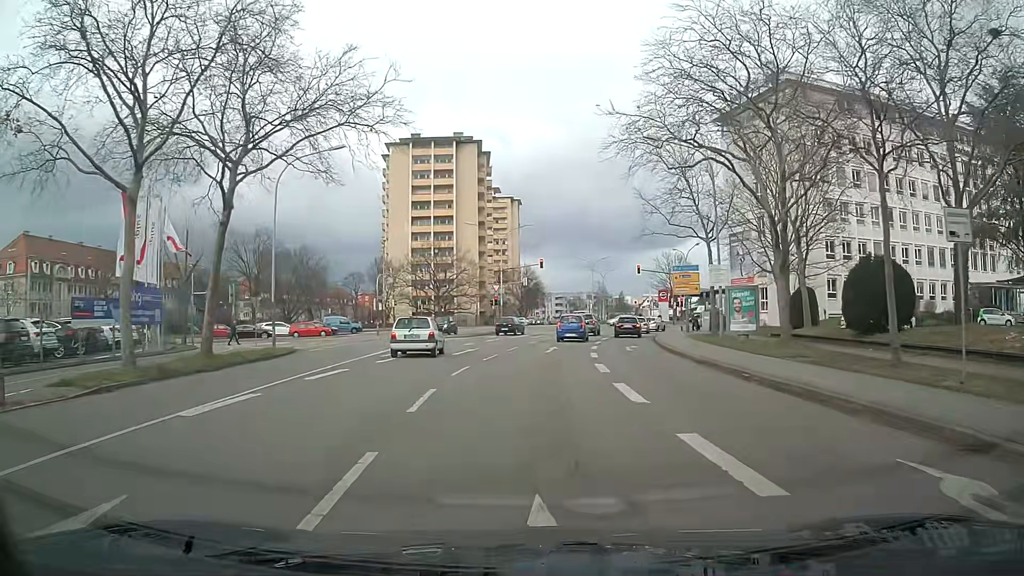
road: tertiary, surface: asphalt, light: Day
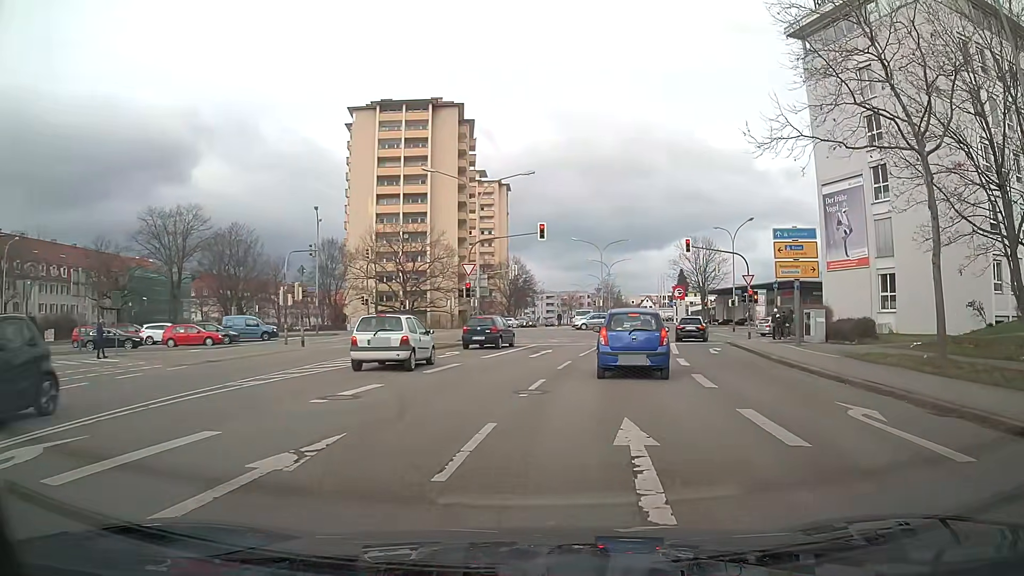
(+0.1, +21.8) m; +4°
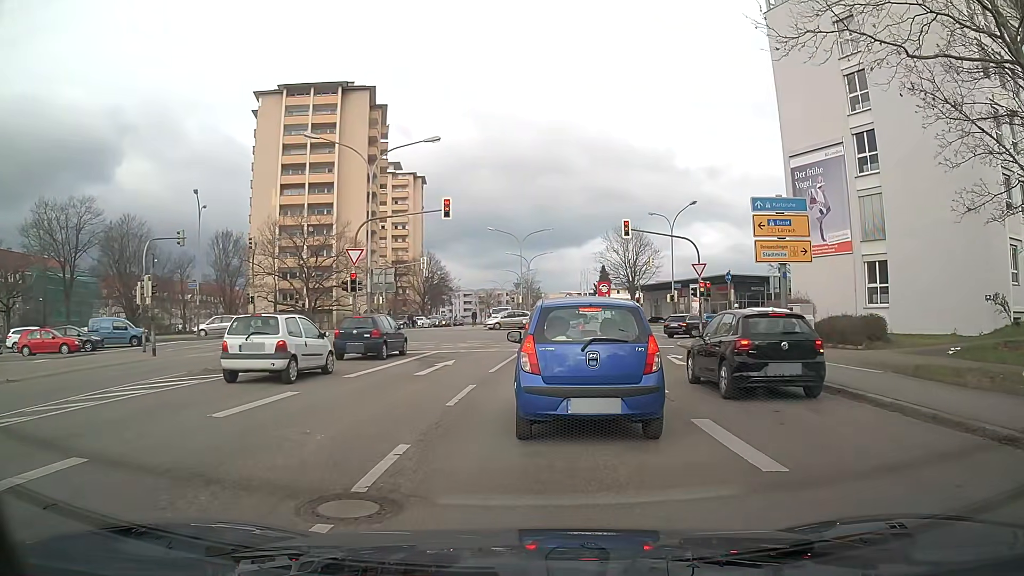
(+0.4, +7.1) m; +5°
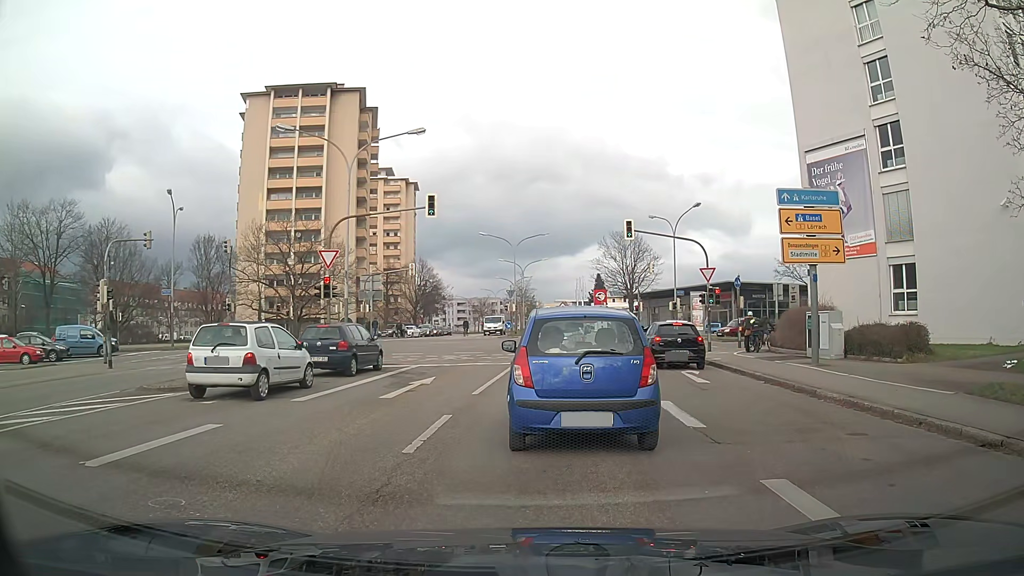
(0.0, +2.8) m; +1°
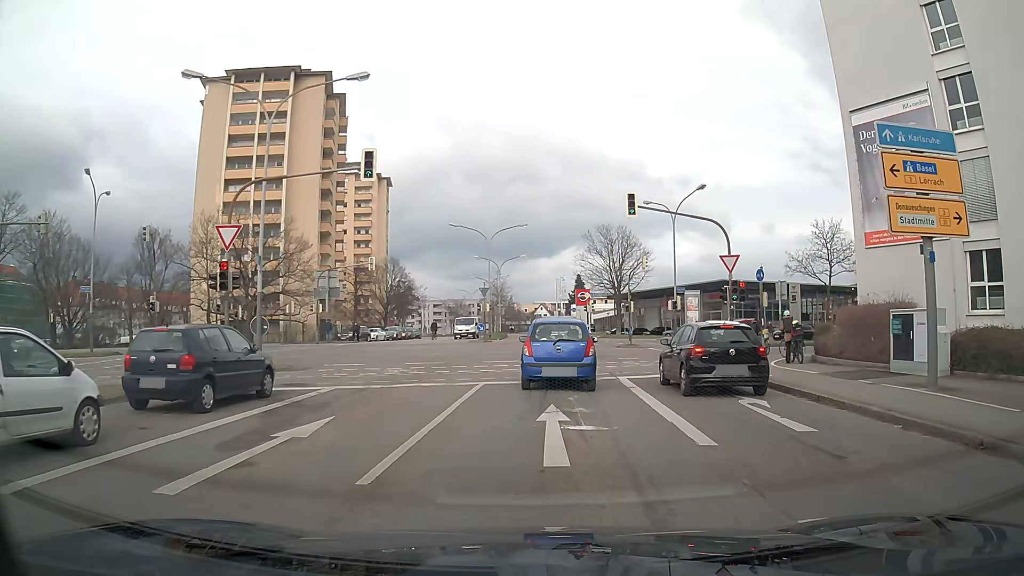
(+0.1, +7.8) m; +2°
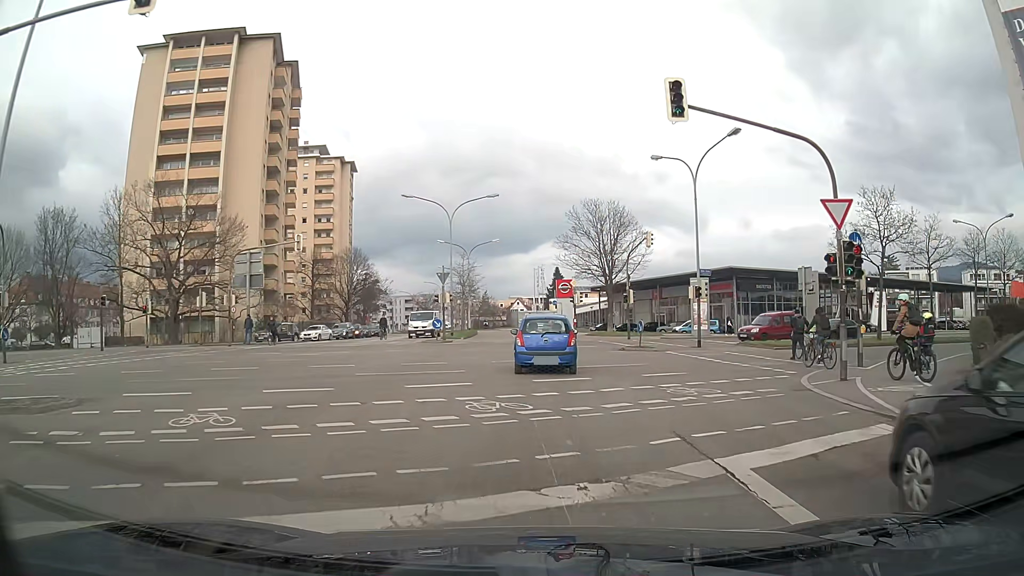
(+0.3, +12.1) m; +2°
